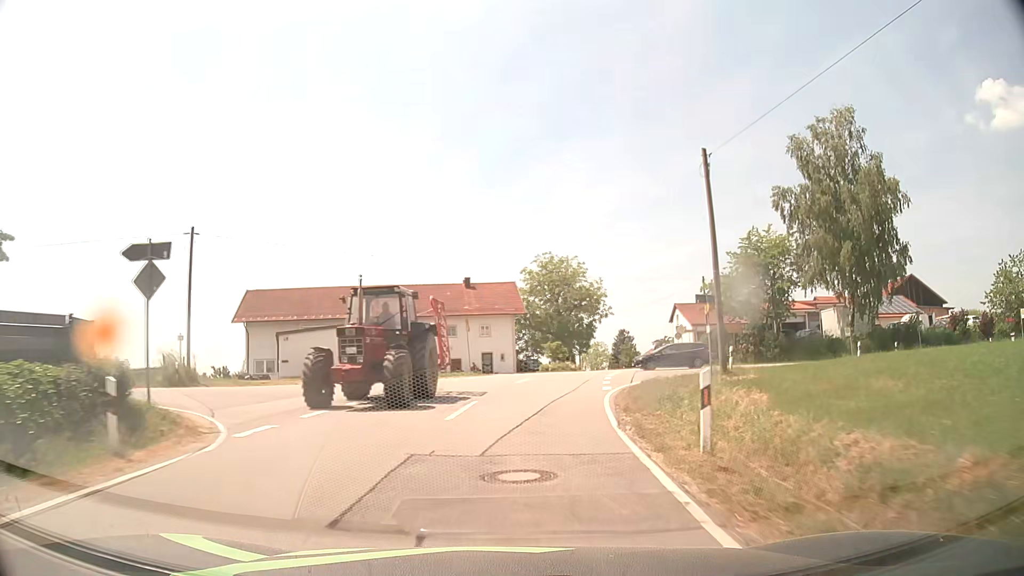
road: tertiary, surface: asphalt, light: Day
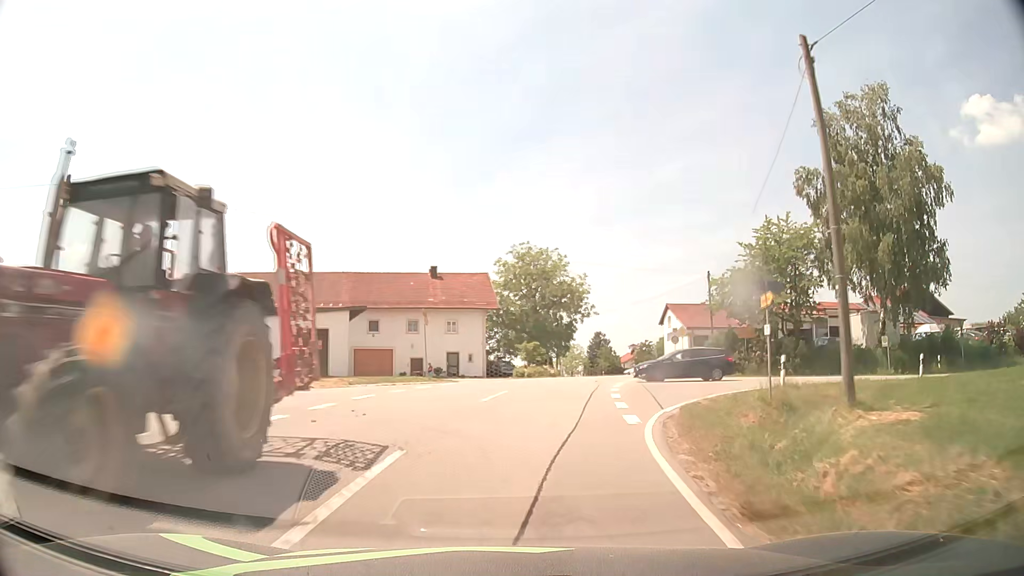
(+0.1, +8.2) m; +2°
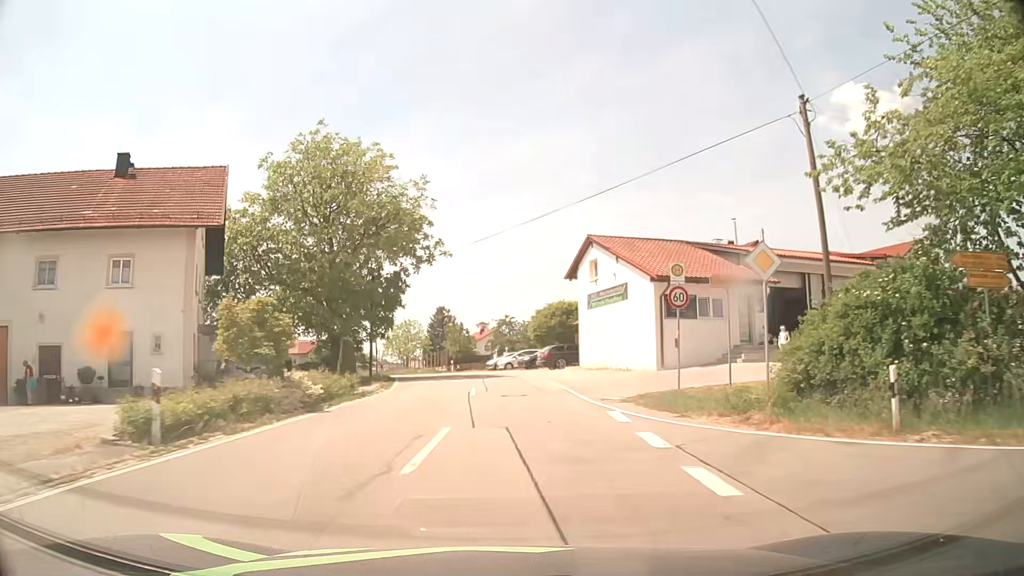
(+3.7, +33.0) m; +14°
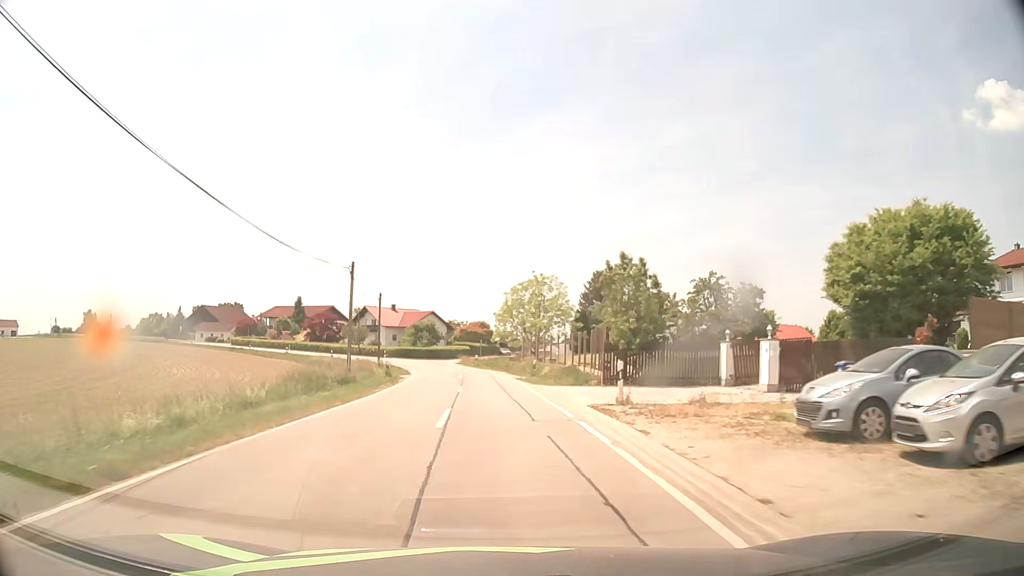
(-3.5, +43.4) m; -13°
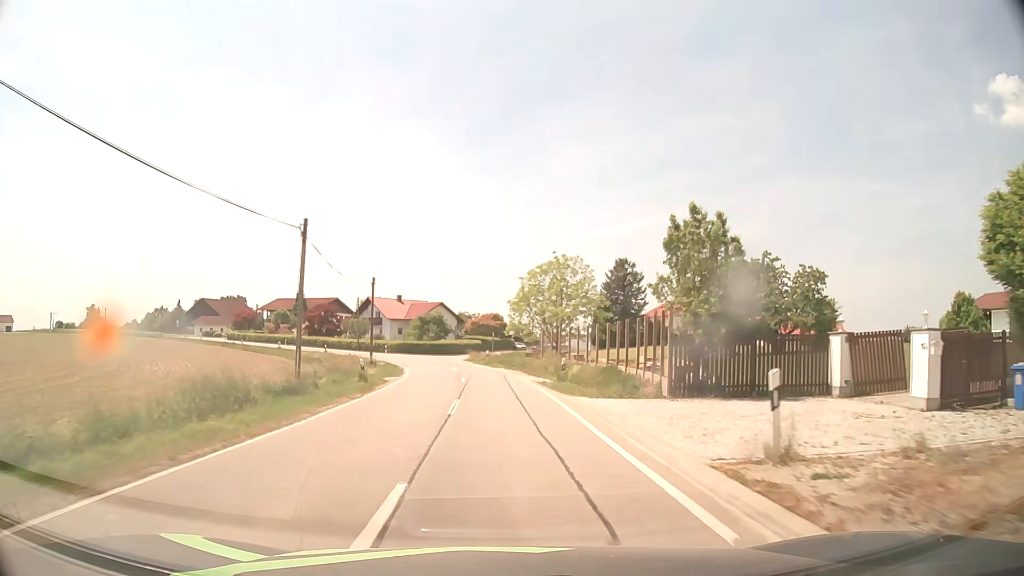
(-0.2, +9.0) m; -2°
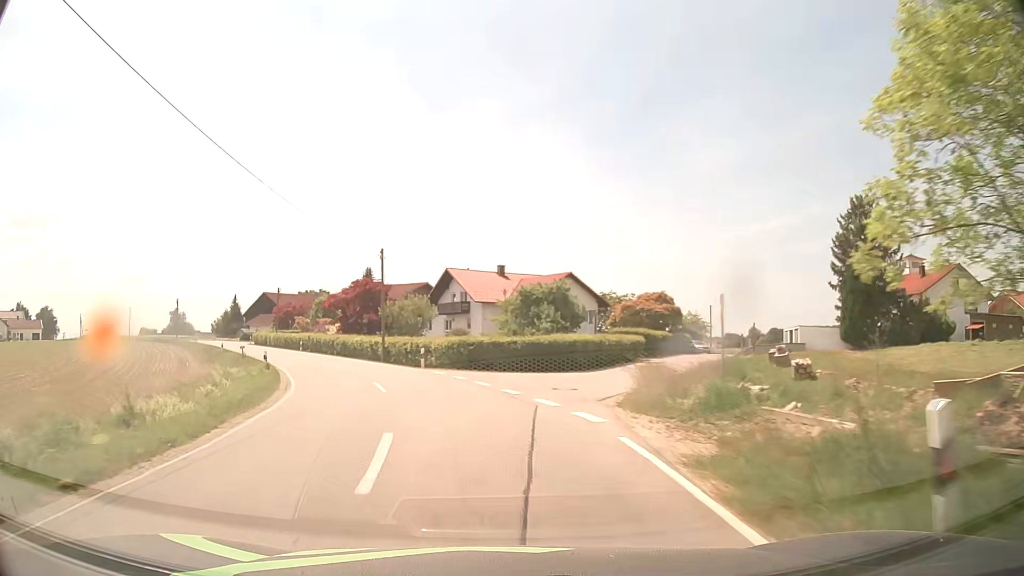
(-2.5, +44.3) m; -12°
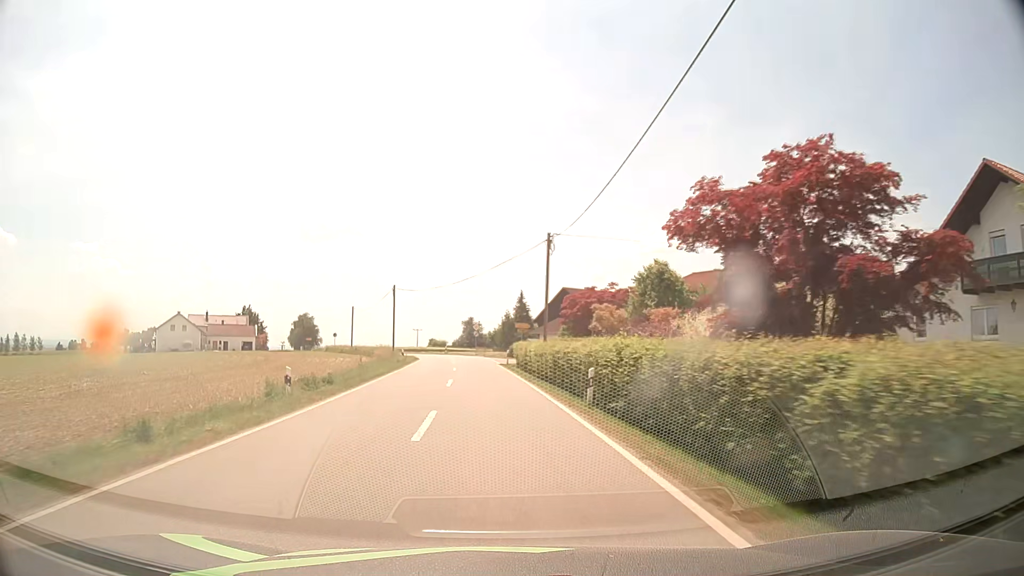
(-12.1, +42.7) m; -28°
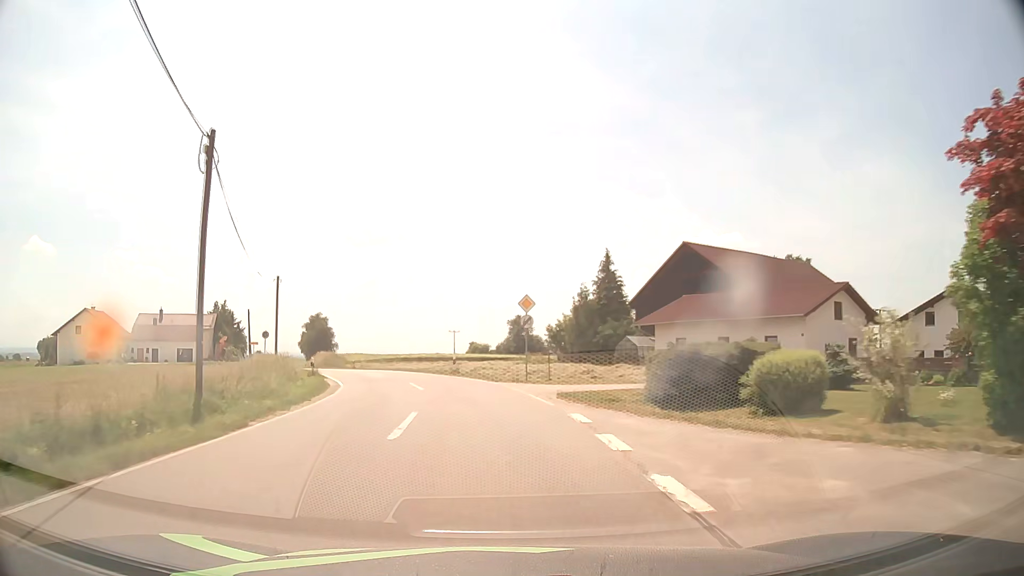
(-2.0, +47.1) m; -4°
(0, +10) (-1, +20) (-4, +30) (-7, +39) (-11, +48) (-15, +58) (-19, +67) (-23, +76) (-27, +85) (-30, +94) m
